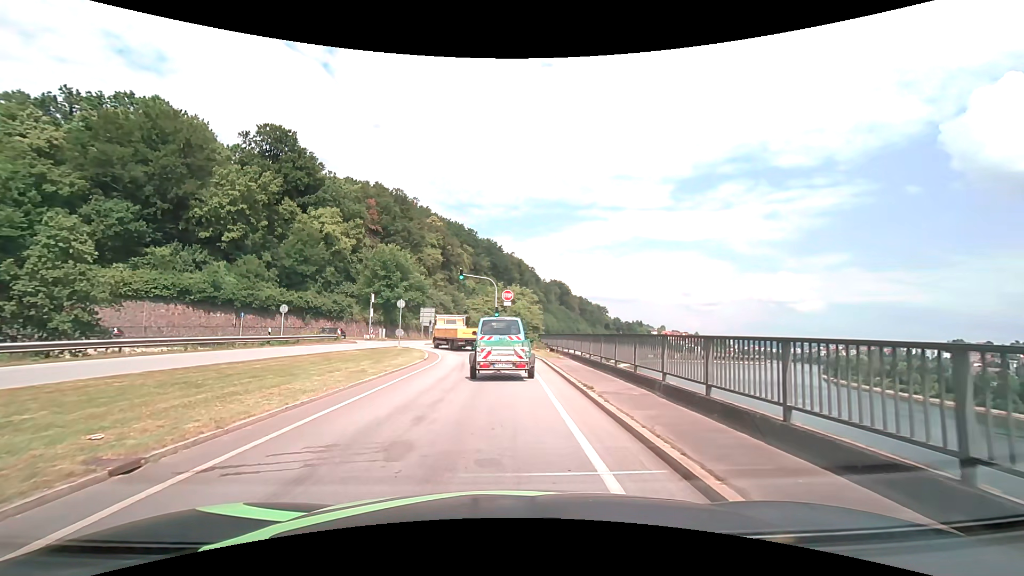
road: primary_link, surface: asphalt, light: Day
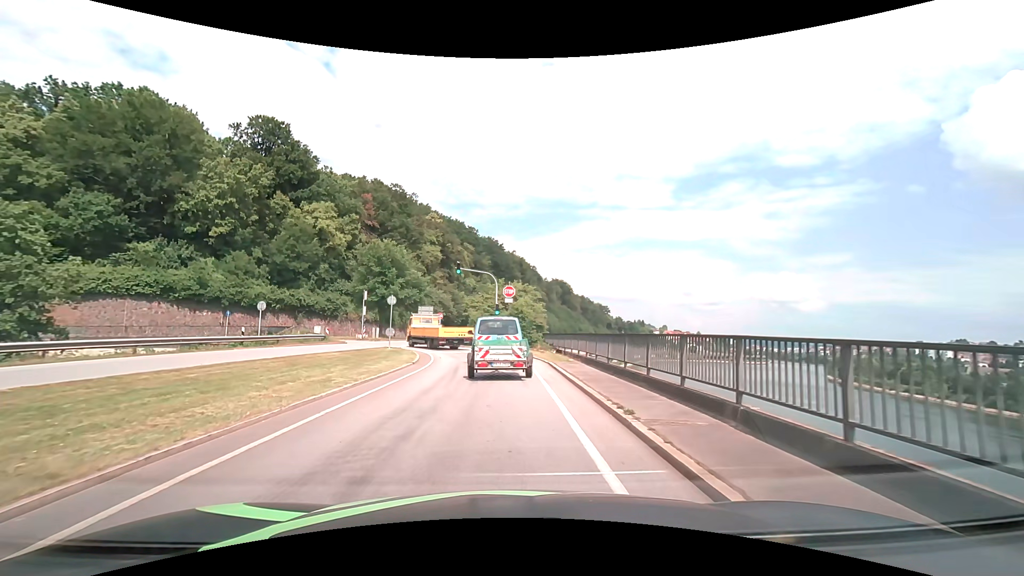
(0.0, +3.6) m; 0°
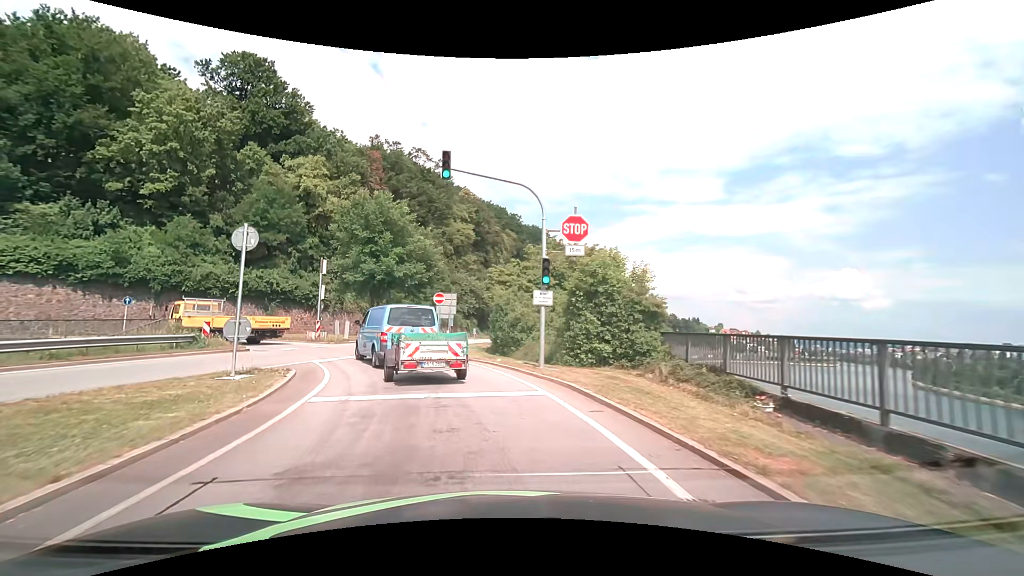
(-0.3, +23.0) m; -5°
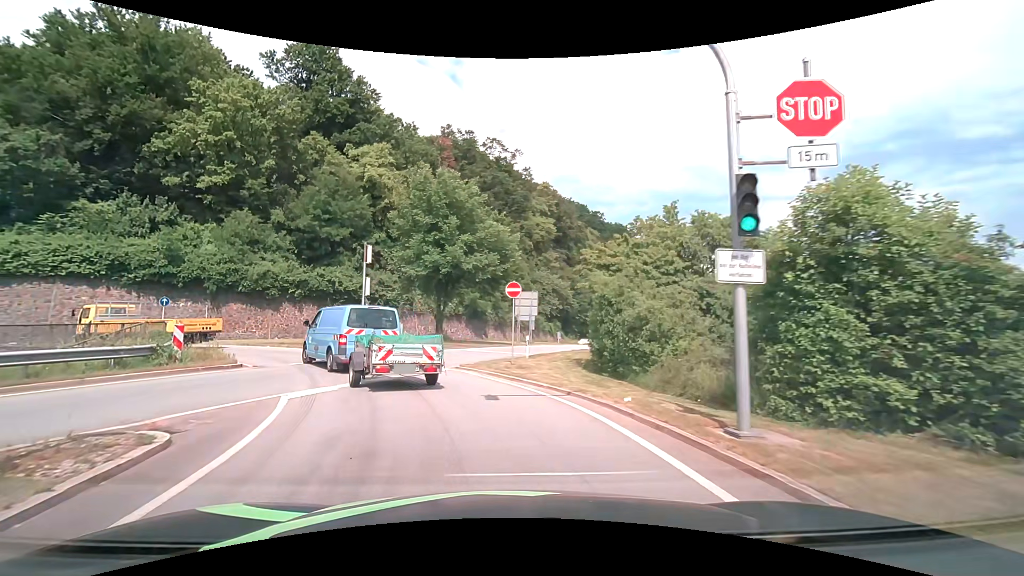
(-0.5, +8.5) m; -8°
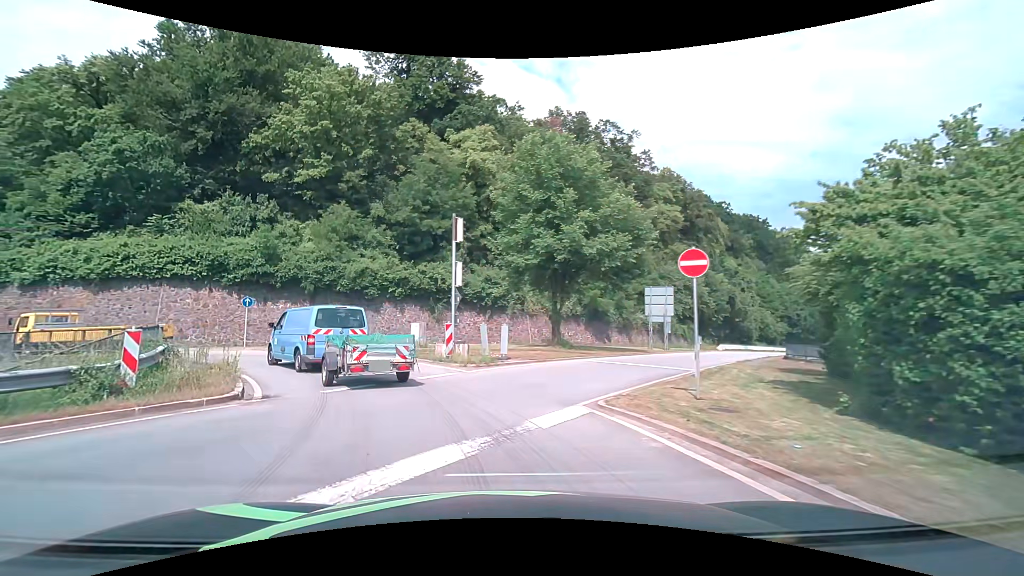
(-0.9, +7.8) m; -13°
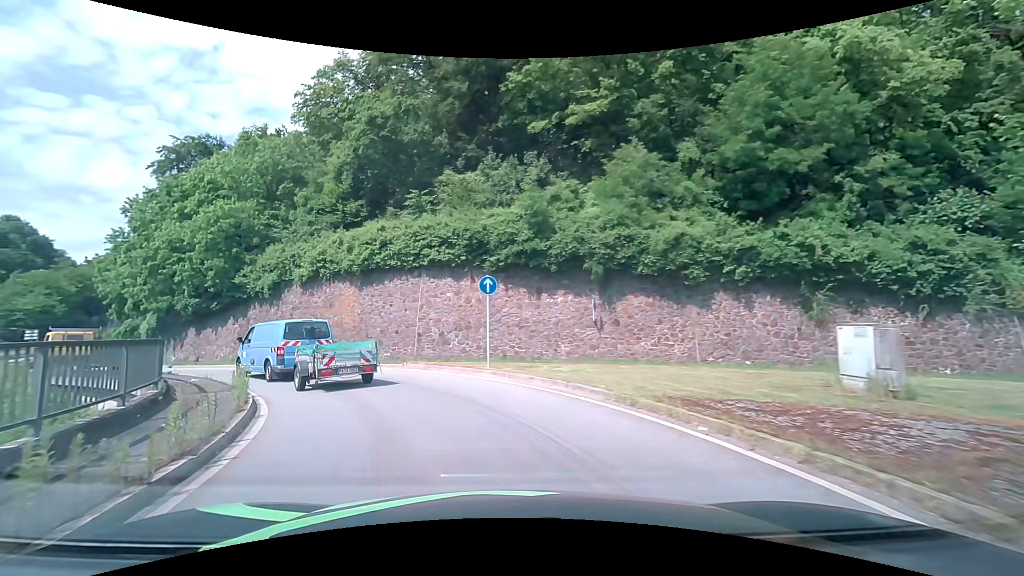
(-4.7, +16.0) m; -32°
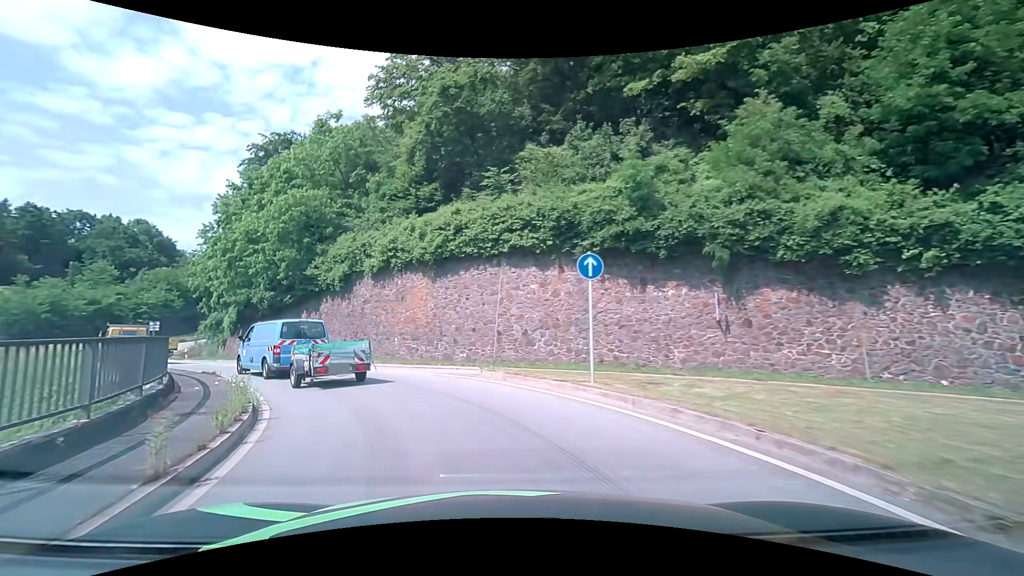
(-0.4, +4.6) m; -10°
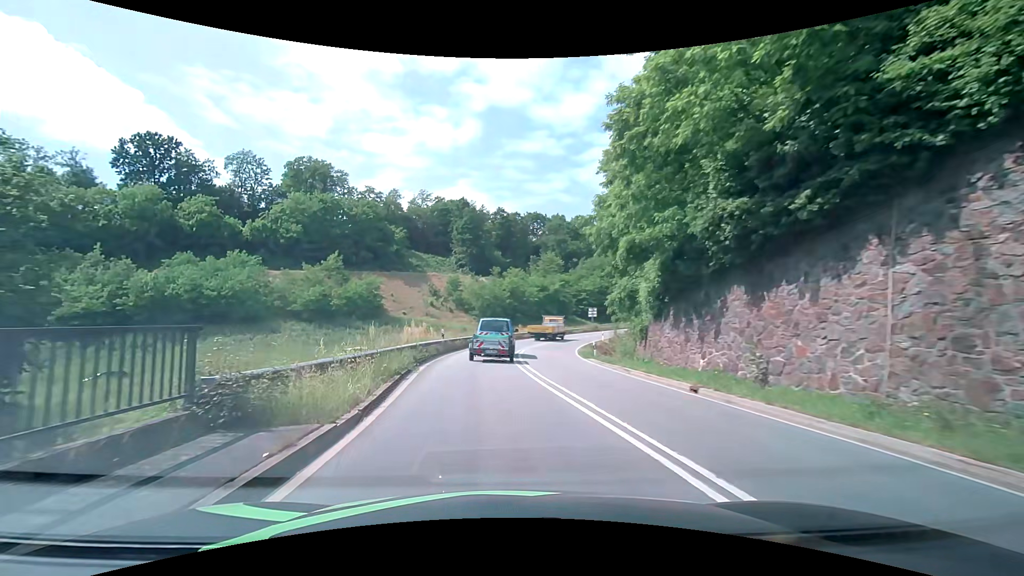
(-10.3, +22.9) m; -46°
(0, +10) (-1, +20) (-1, +30) (0, +40) (+1, +50) (+4, +59) (+8, +69) (+12, +78) (+16, +87) (+21, +96) m
